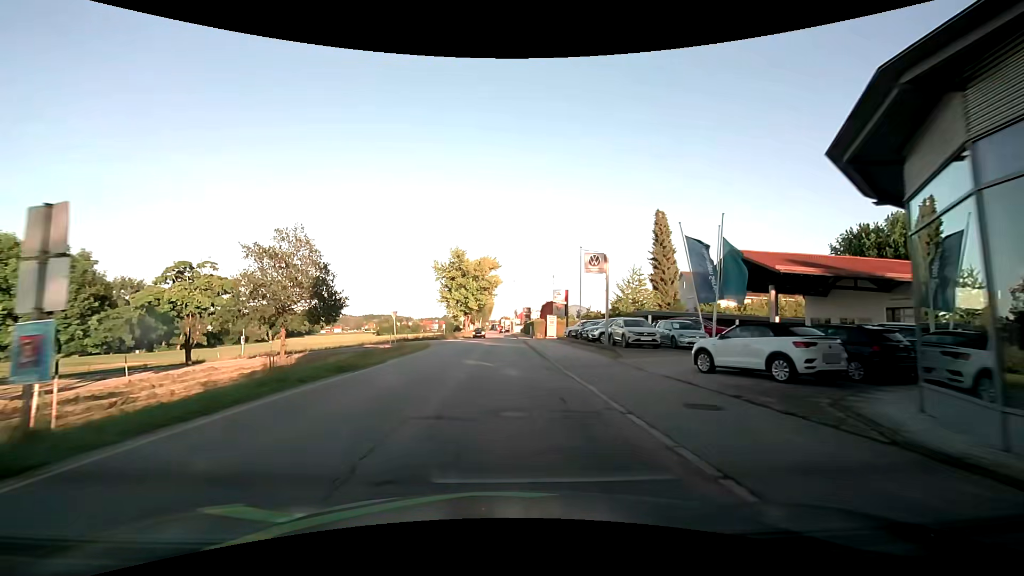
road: secondary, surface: asphalt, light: Day
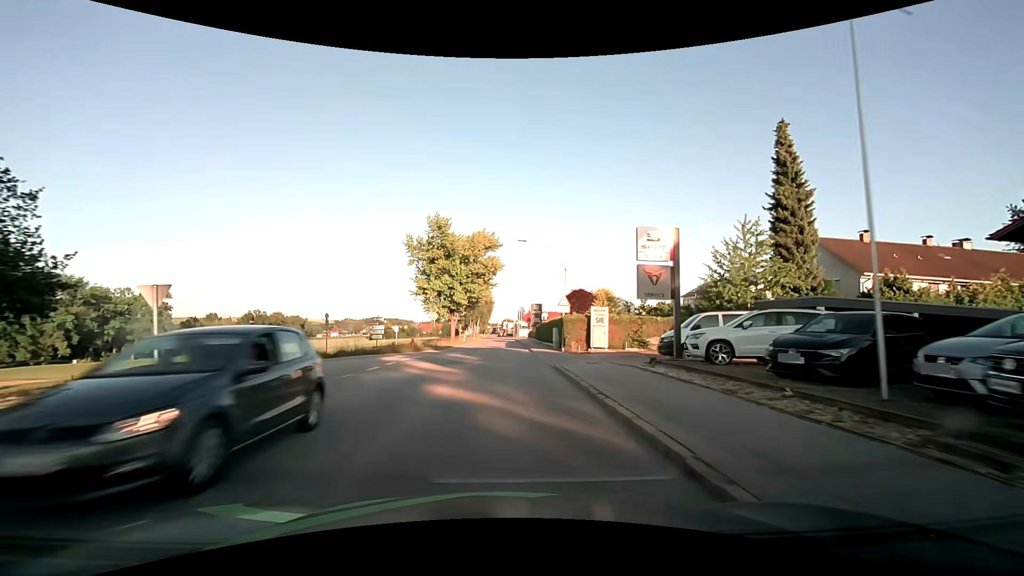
(-0.3, +30.5) m; -1°
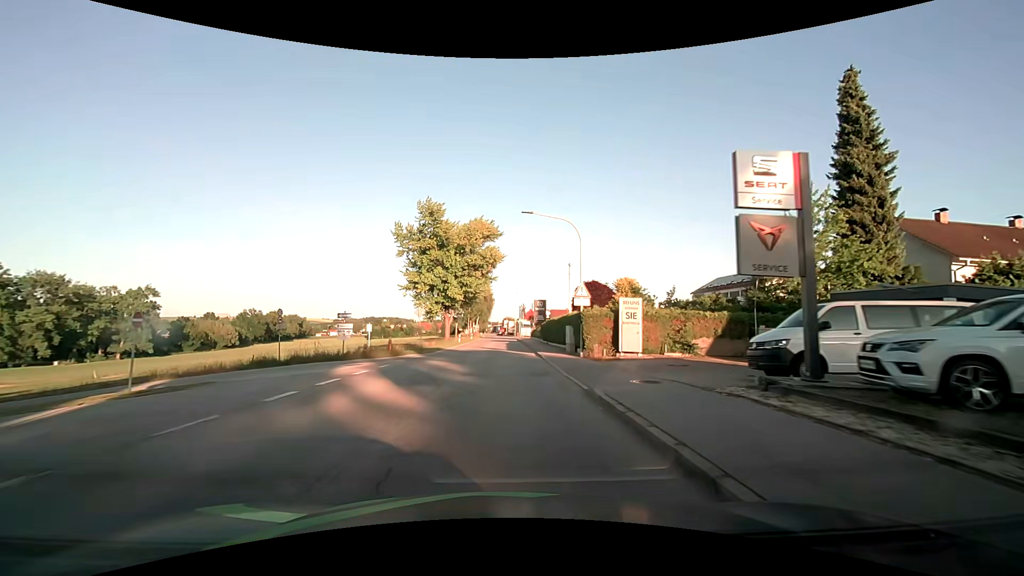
(0.0, +7.6) m; 0°
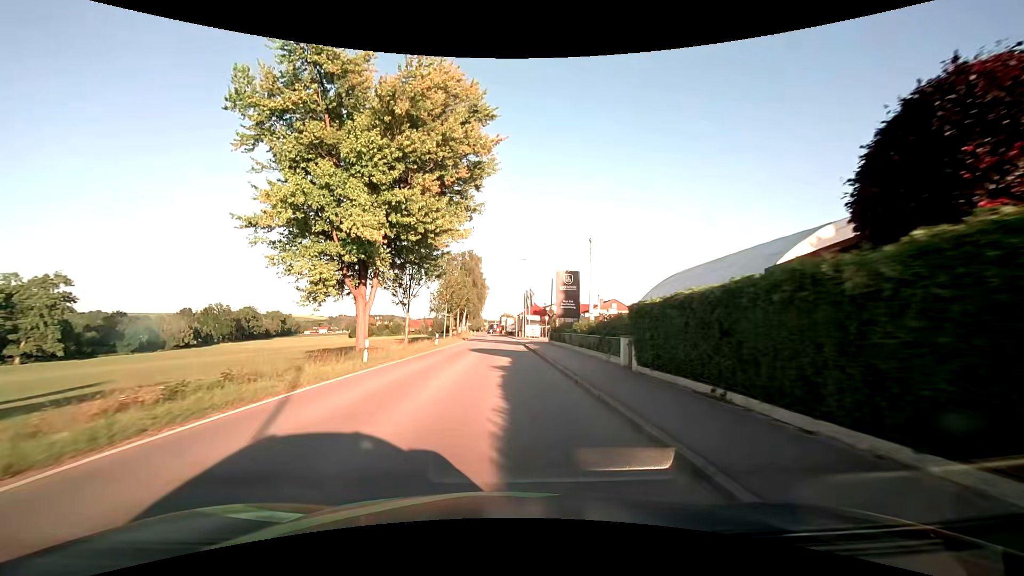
(0.0, +38.2) m; 0°
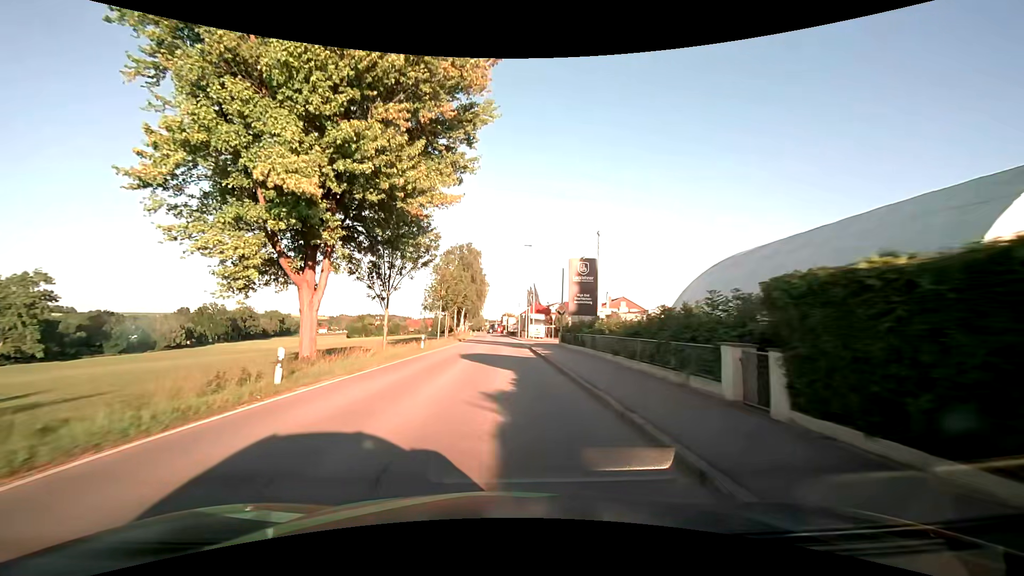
(0.0, +7.6) m; 0°
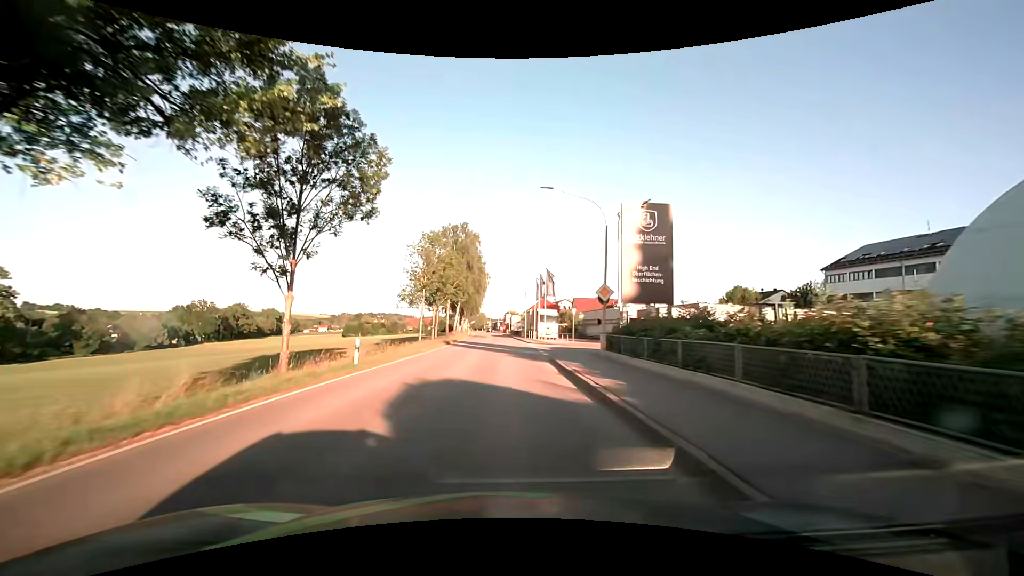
(0.0, +15.3) m; 0°
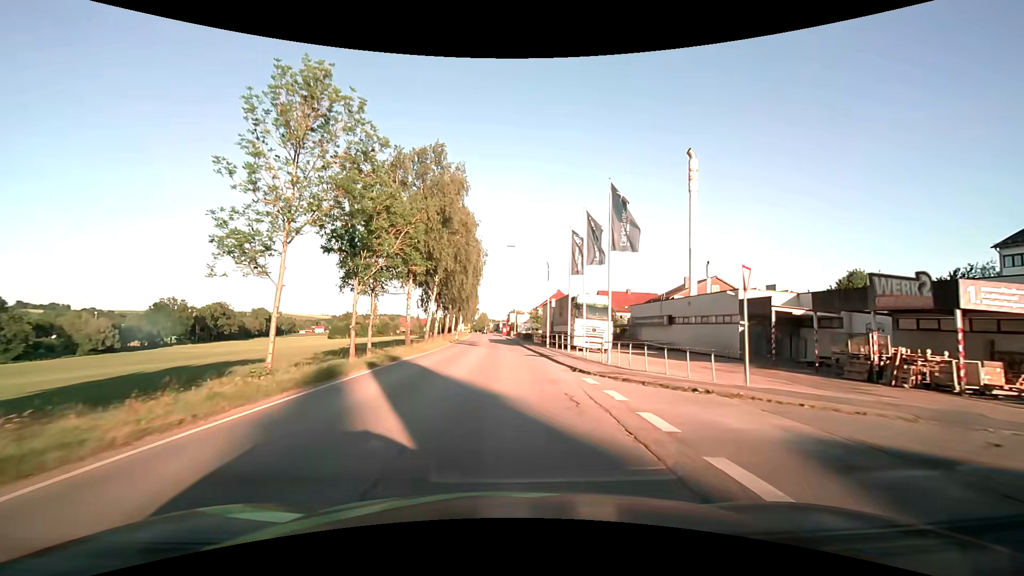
(-0.3, +30.6) m; -1°
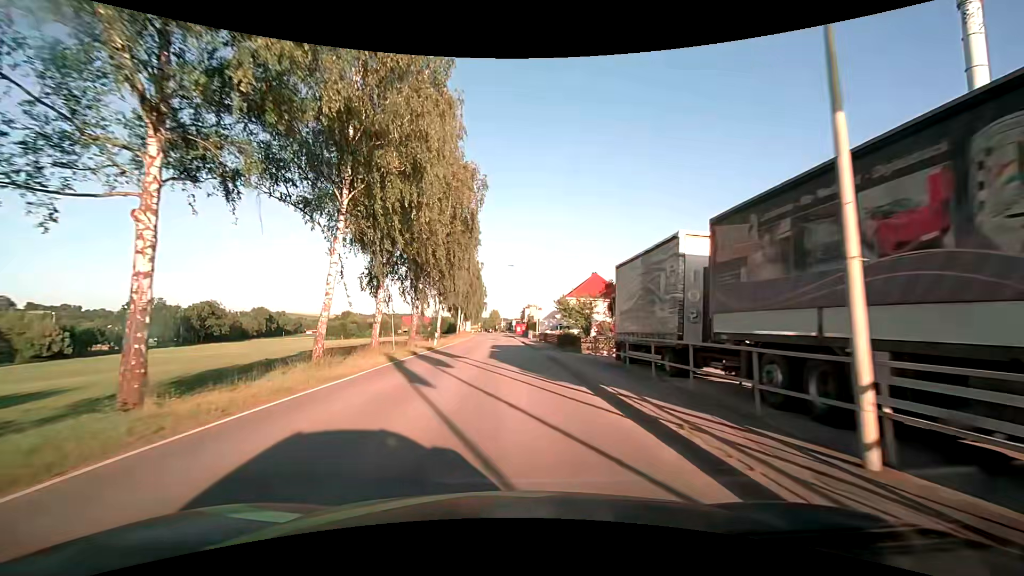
(-0.3, +30.7) m; -2°
(0, +10) (0, +20) (0, +30) (0, +40) (0, +50) (-1, +60) (-1, +70) (-1, +80) (-1, +90) (-2, +100) m
